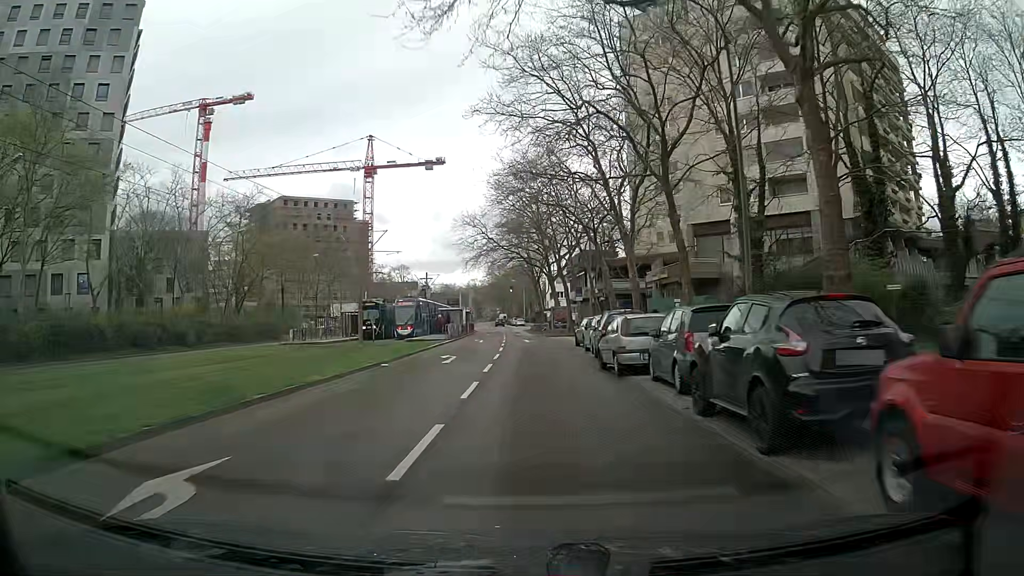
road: tertiary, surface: asphalt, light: Day
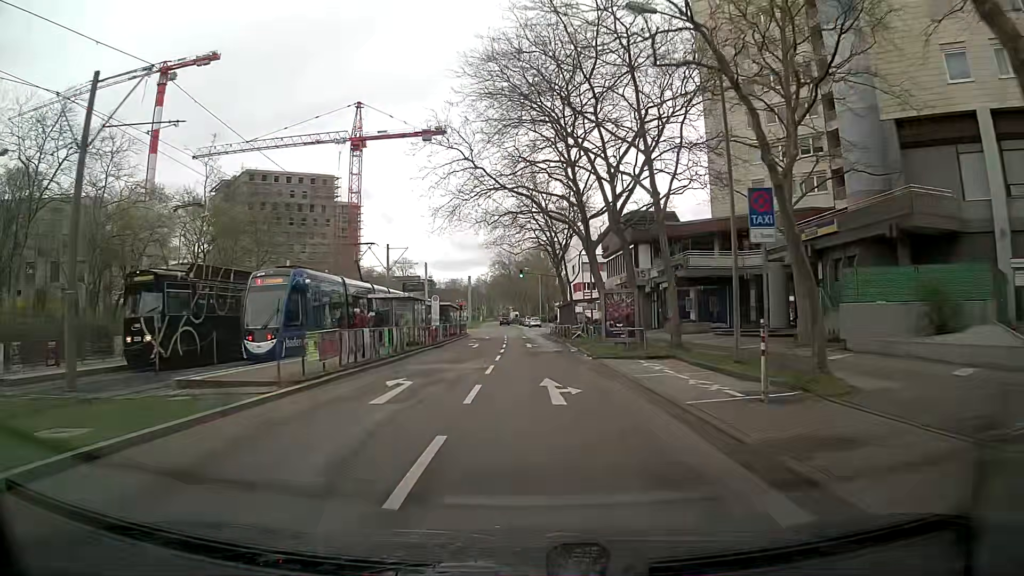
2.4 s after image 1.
(-0.5, +30.9) m; -1°
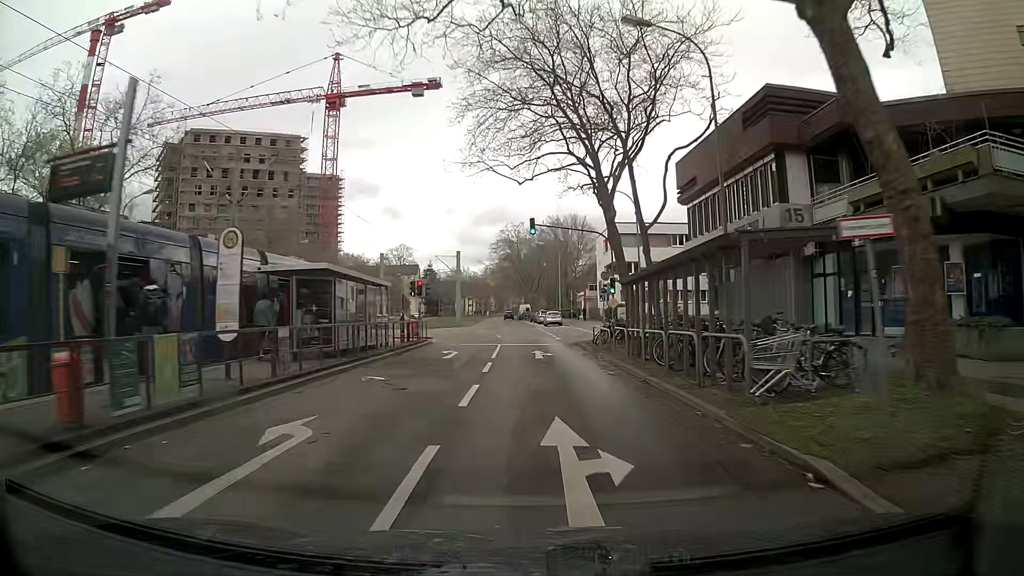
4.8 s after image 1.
(-0.8, +30.8) m; -2°
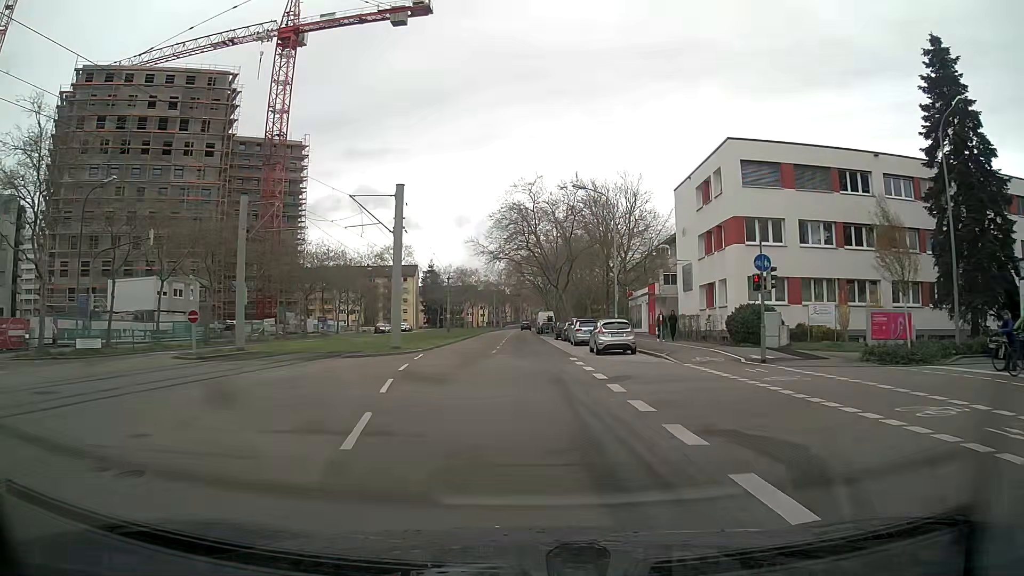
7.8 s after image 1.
(-0.2, +38.5) m; -2°
(0, +10) (0, +20) (0, +30) (0, +40) (-1, +50) (-1, +60) (-1, +70) (-1, +80) (-1, +90) (-1, +100) m
